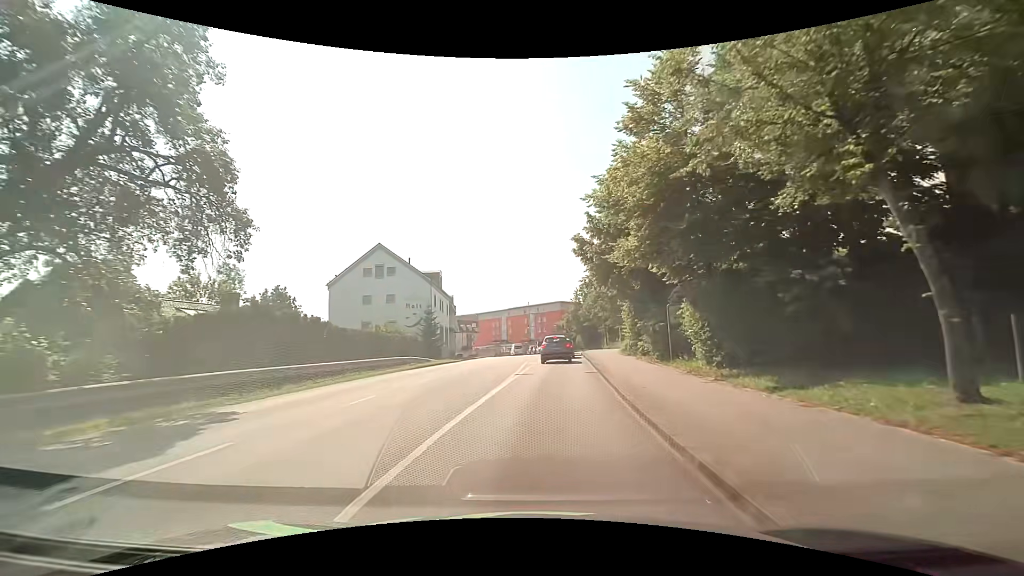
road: tertiary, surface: asphalt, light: Day
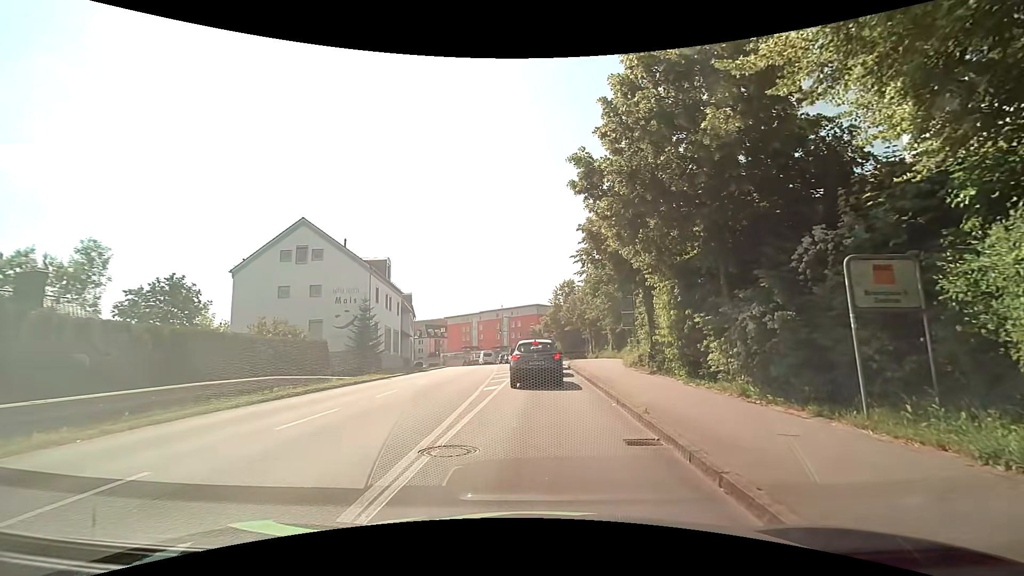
(+0.2, +12.5) m; +3°
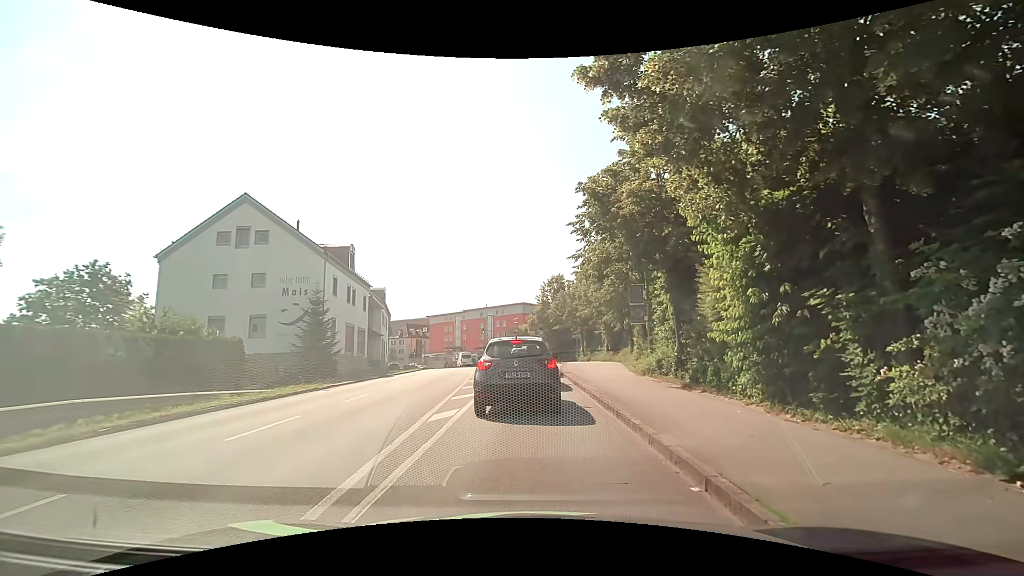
(0.0, +6.2) m; +2°
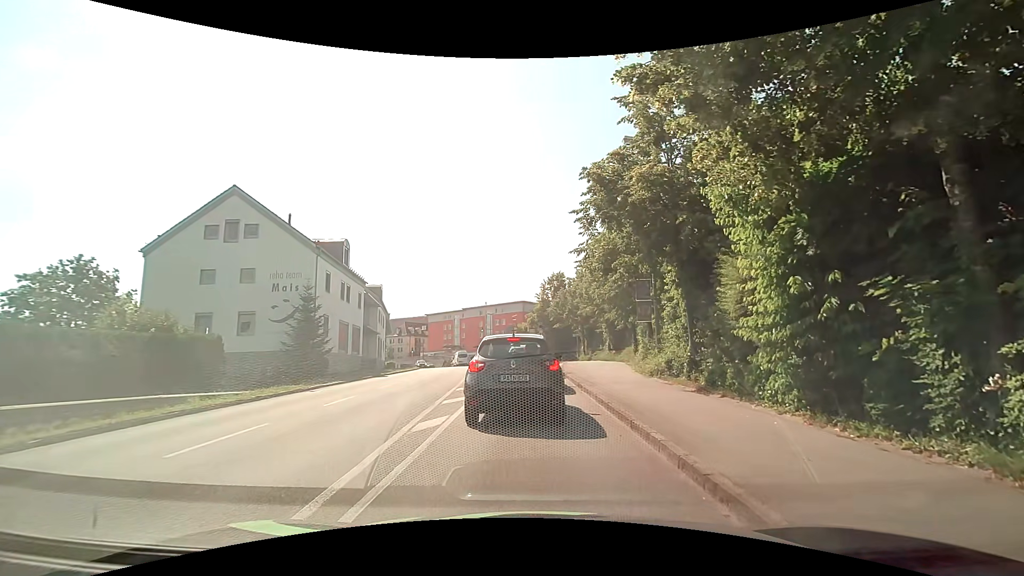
(0.0, +1.3) m; 0°
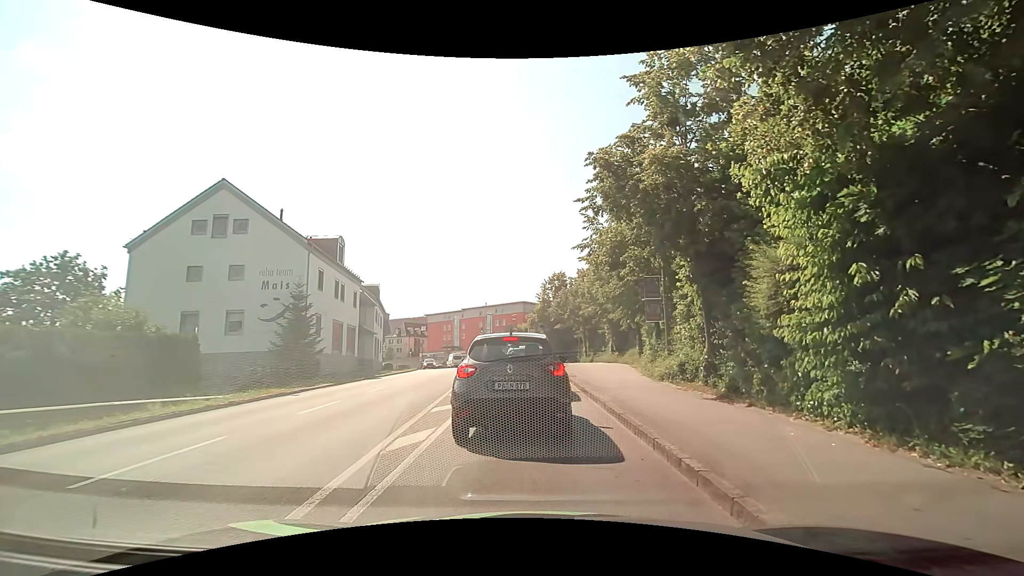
(0.0, +1.4) m; 0°
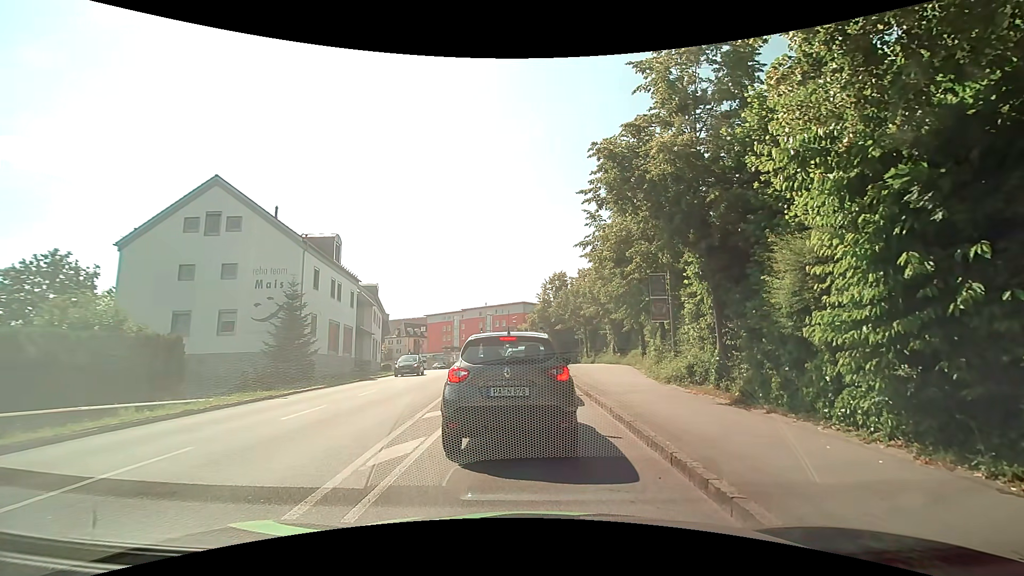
(0.0, +0.8) m; 0°
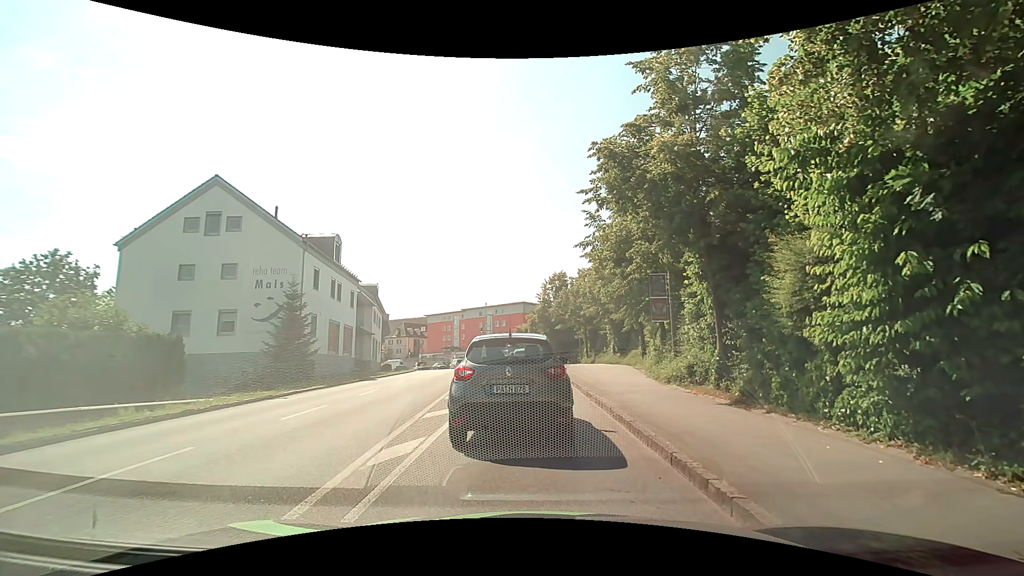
(0.0, 0.0) m; 0°
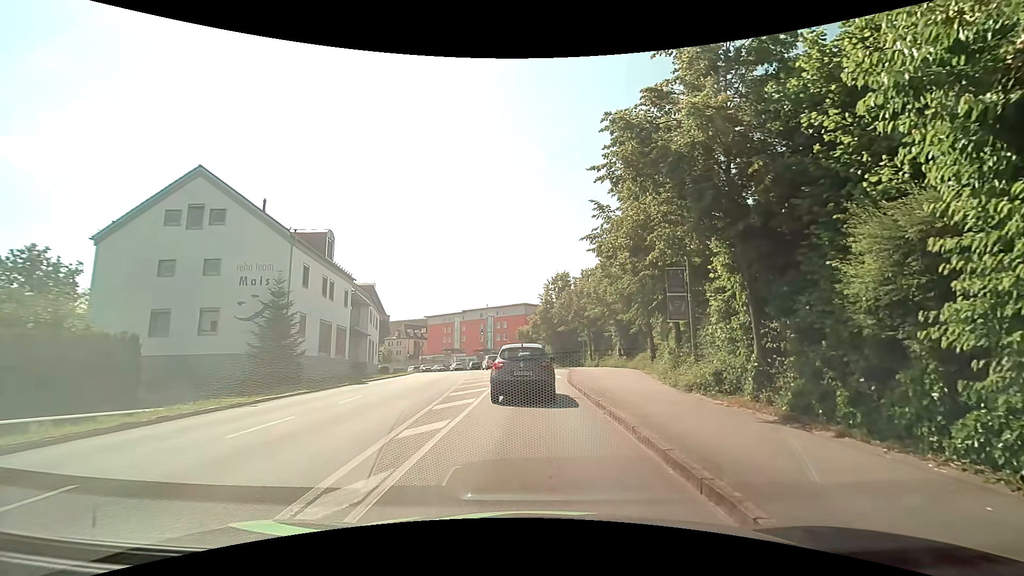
(0.0, +2.2) m; 0°
